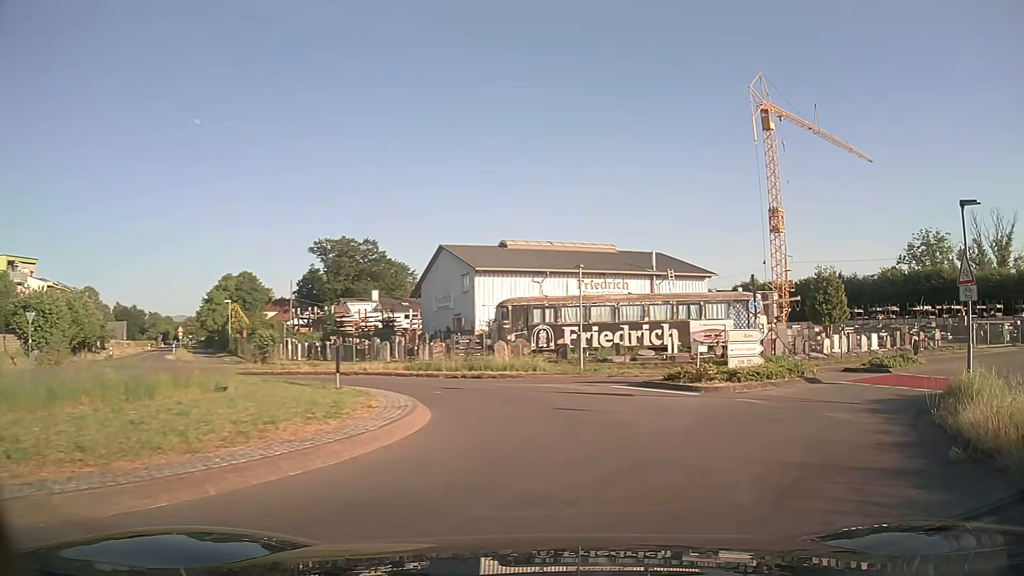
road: secondary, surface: asphalt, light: Day
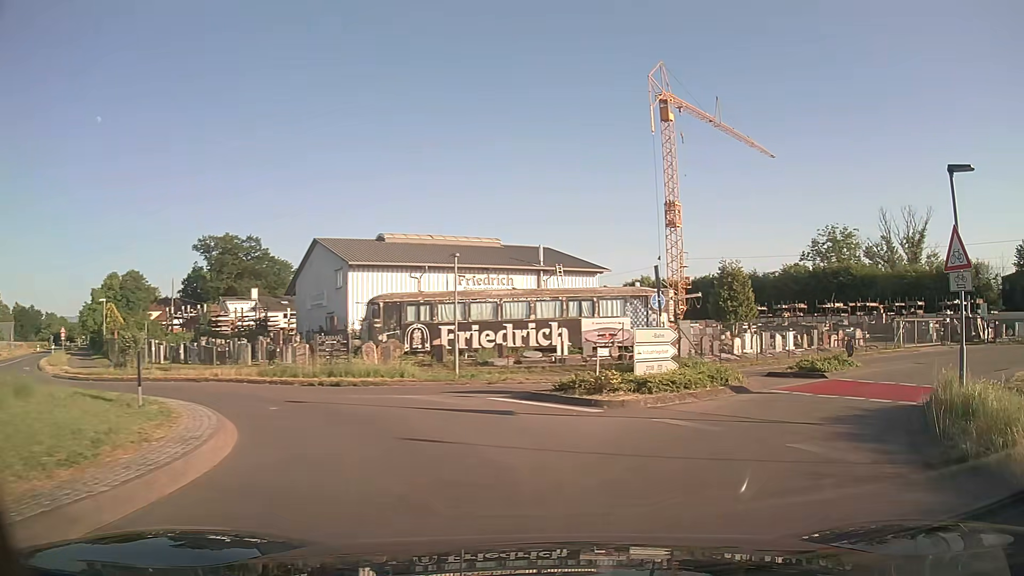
(+0.3, +3.5) m; +10°
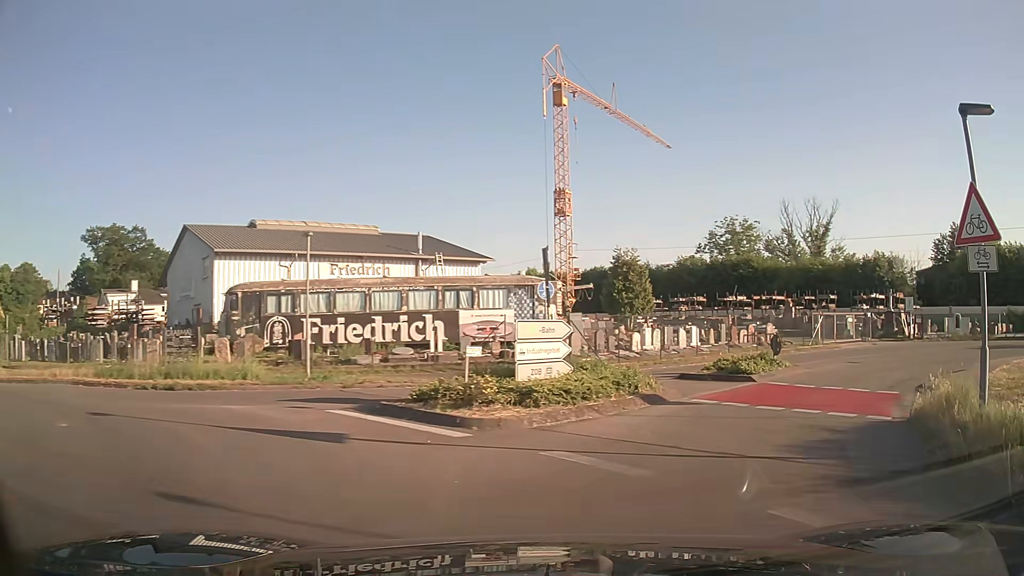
(+0.3, +3.5) m; +9°
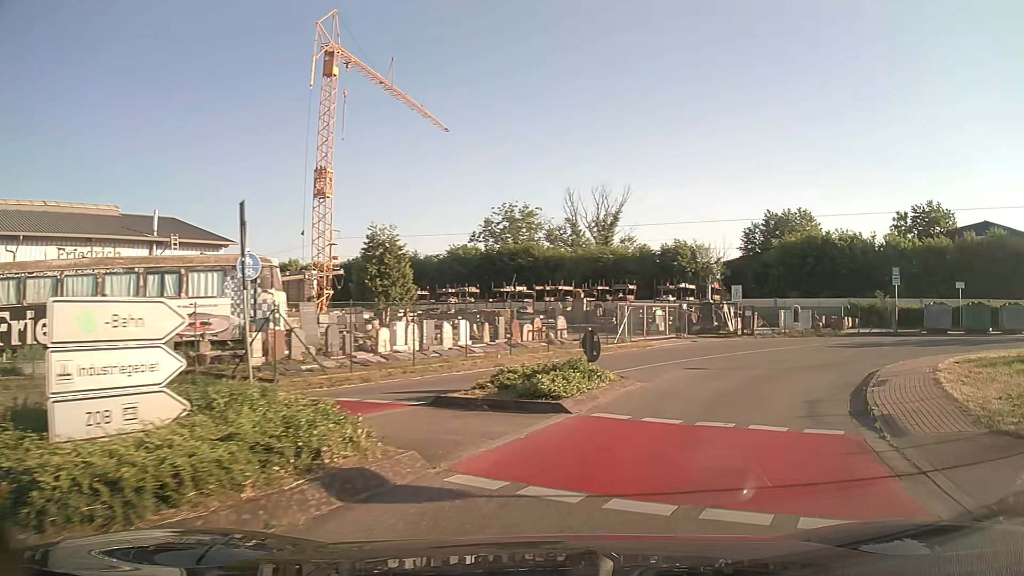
(+1.2, +7.0) m; +19°
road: unclassified
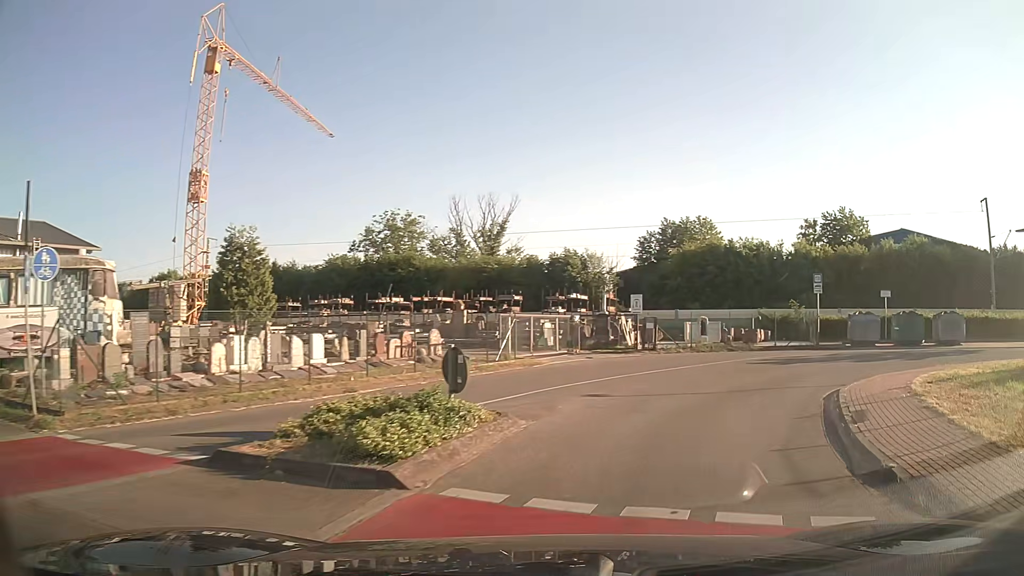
(+0.3, +3.7) m; +10°
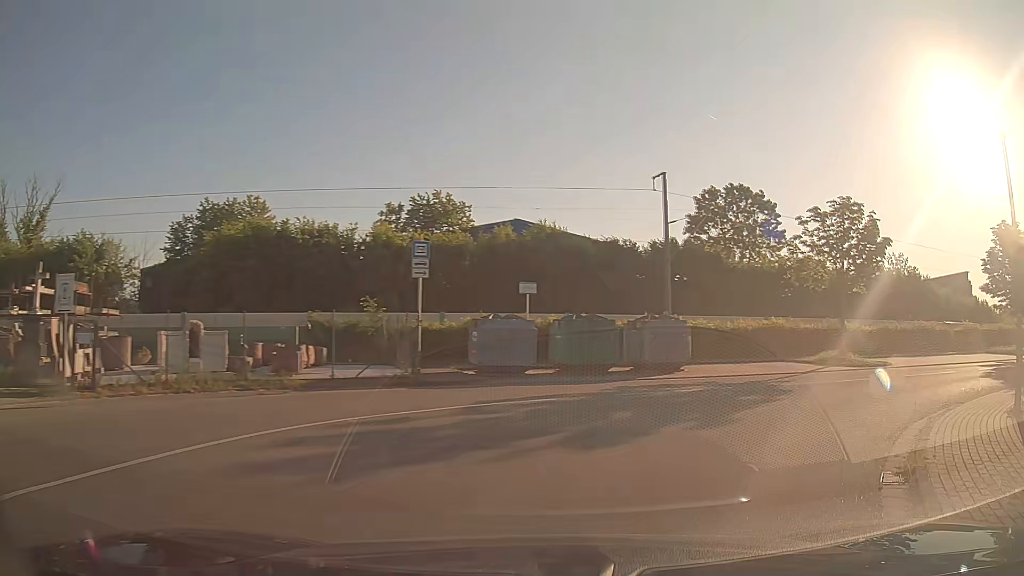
(+4.4, +14.6) m; +37°
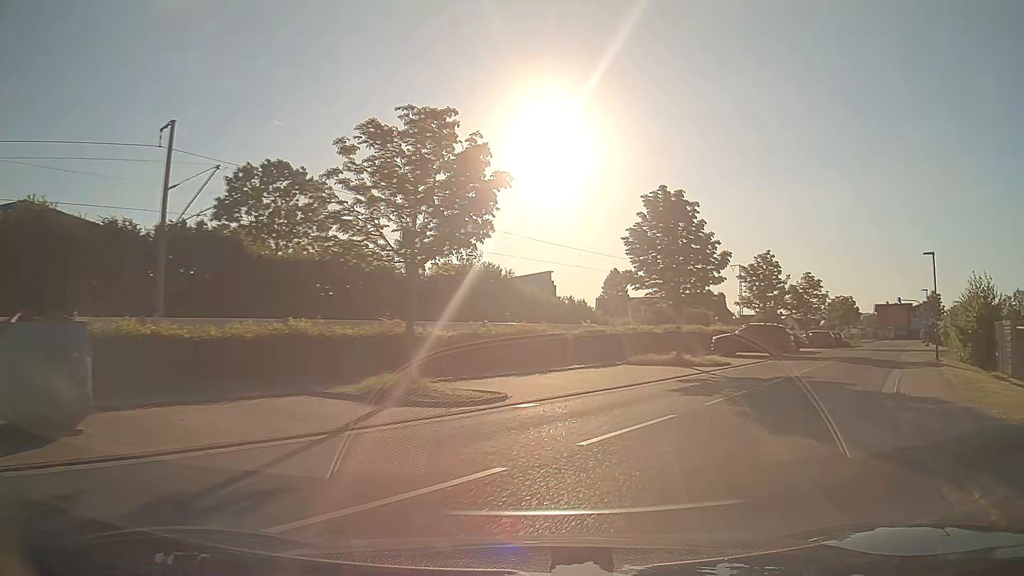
(+3.5, +10.7) m; +37°
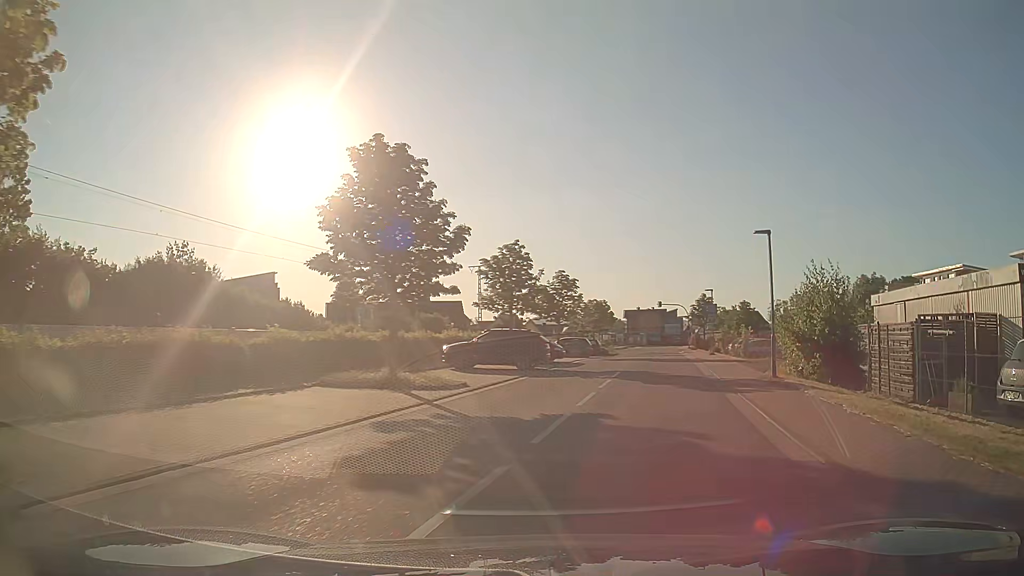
(+1.7, +7.8) m; +22°
(+1, +10) (+3, +20) (+5, +30) (+7, +39) (+9, +49) (+10, +59) (+12, +69) (+14, +79) (+16, +89) (+13, +98) m
